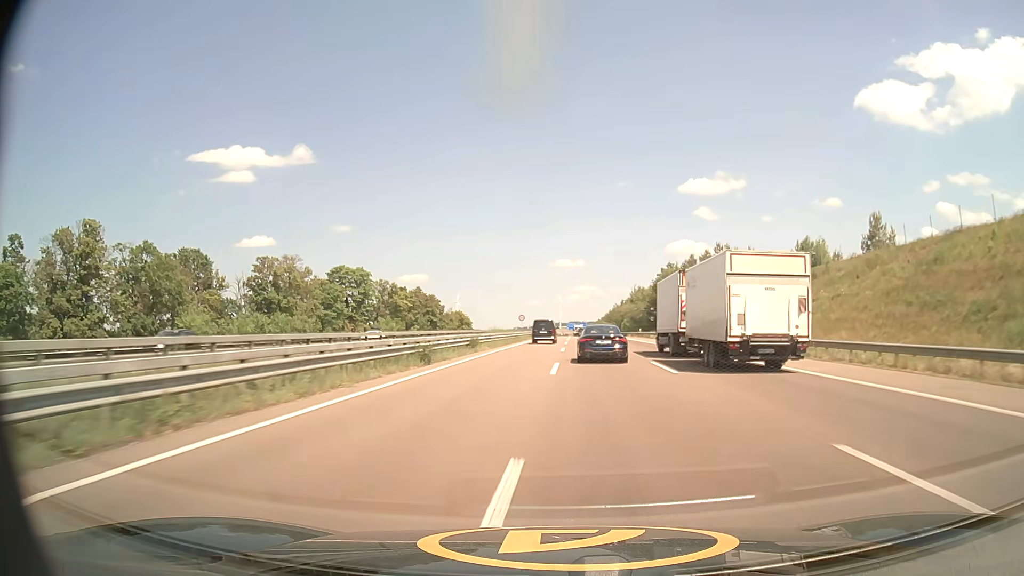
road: motorway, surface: asphalt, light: Day
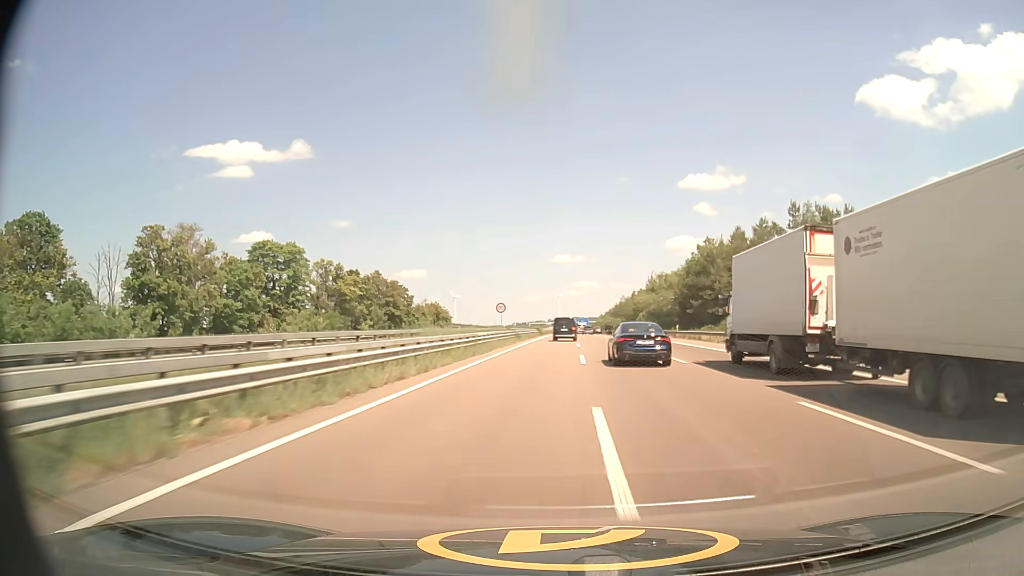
(0.0, +31.9) m; 0°
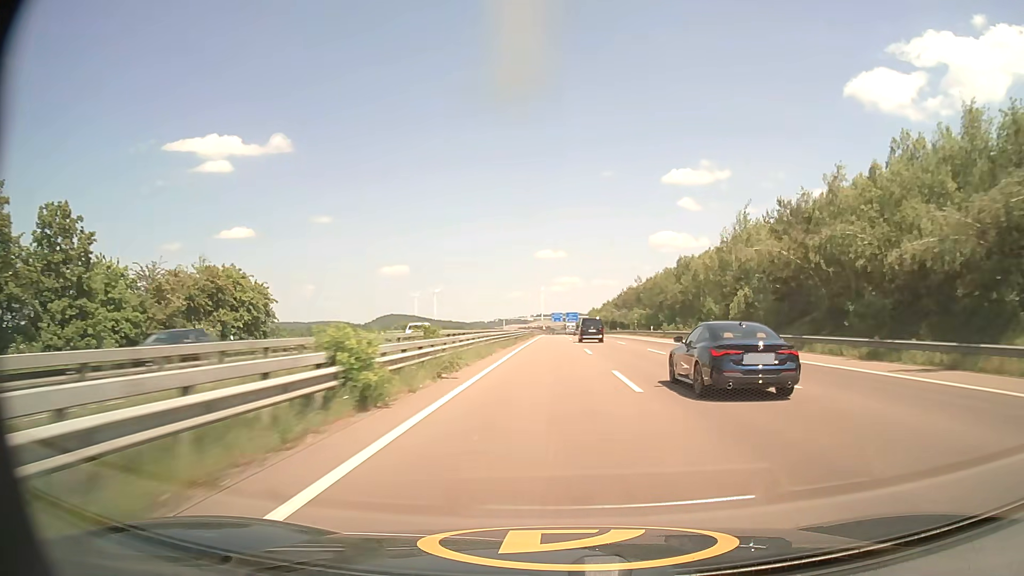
(+1.1, +81.1) m; +2°
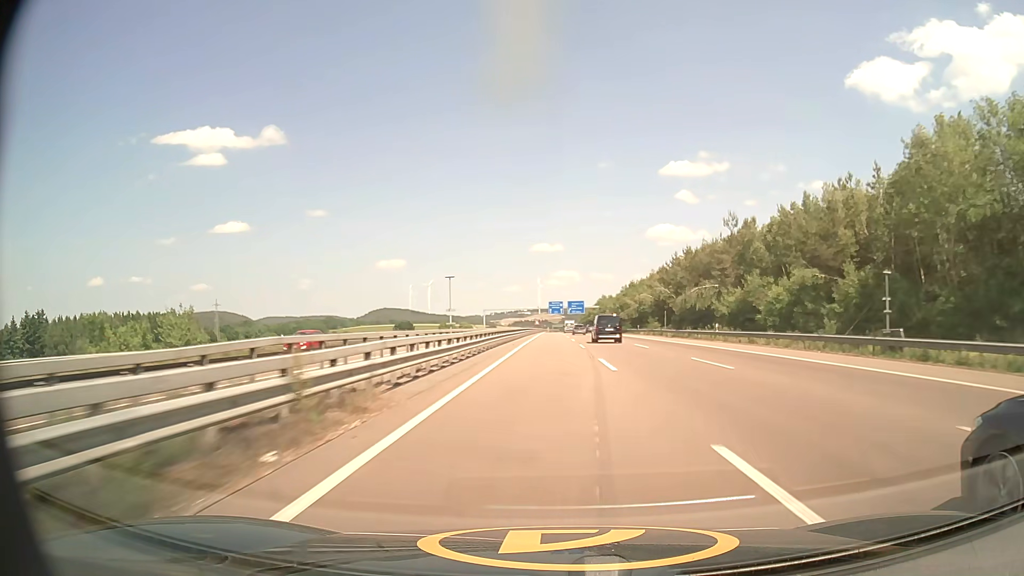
(+0.1, +83.7) m; 0°
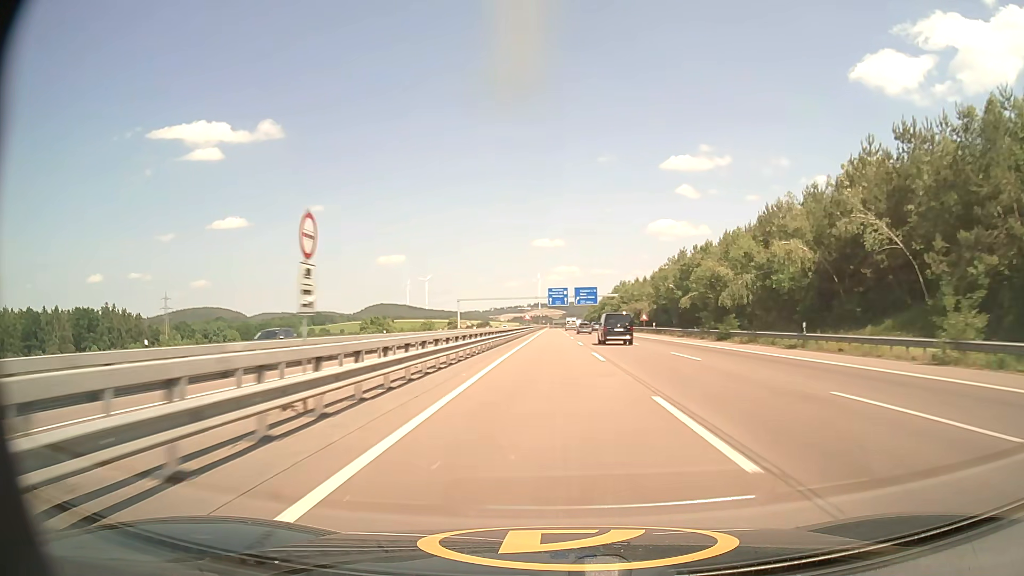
(-0.1, +66.8) m; 0°
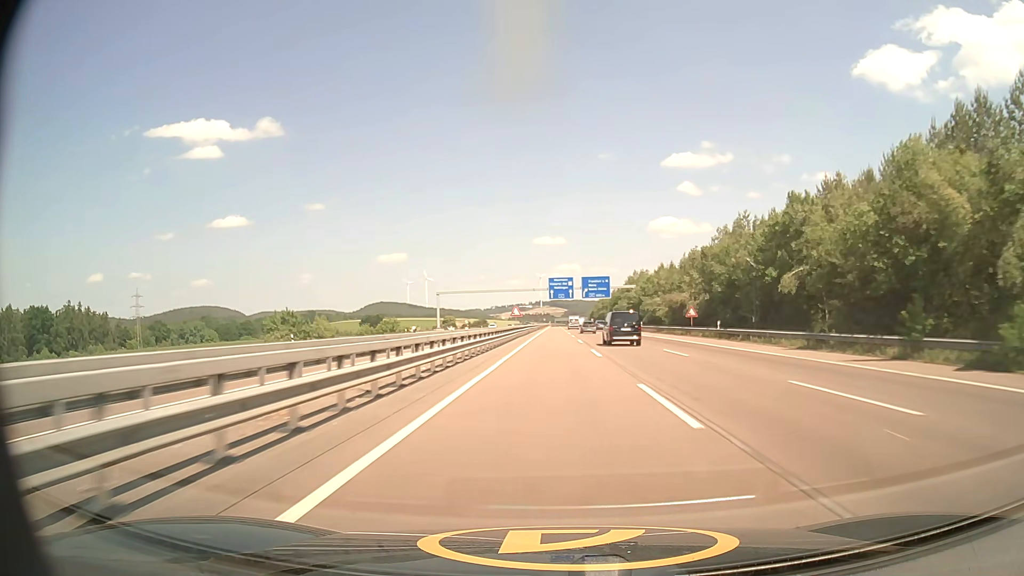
(0.0, +33.1) m; 0°
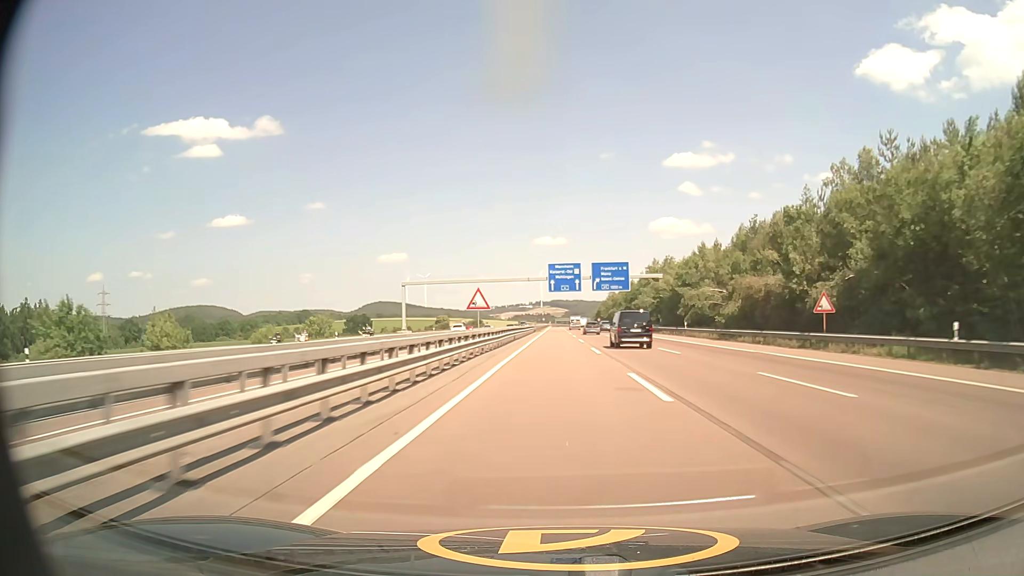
(-0.1, +33.0) m; 0°
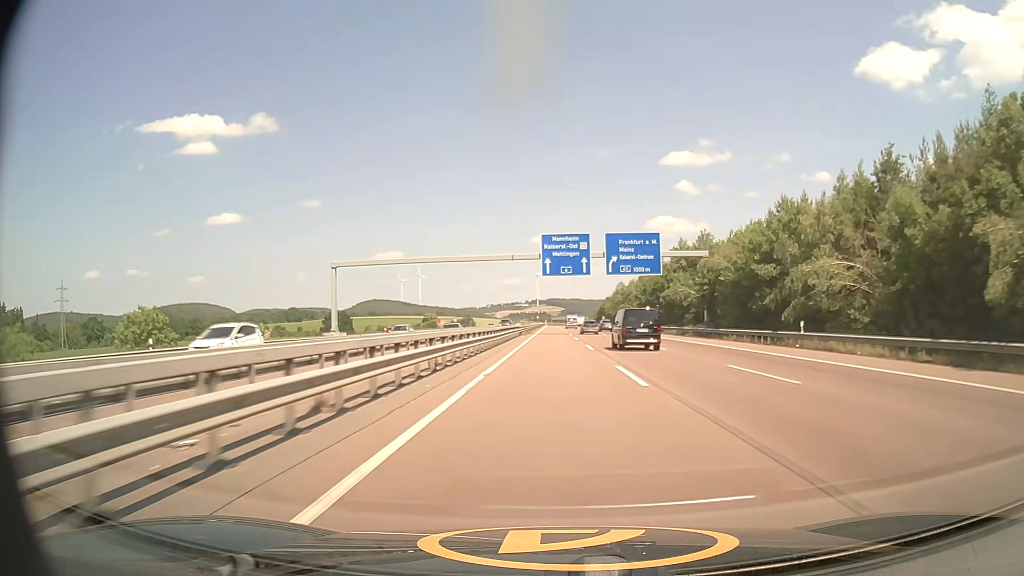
(+0.1, +33.3) m; 0°
(0, +10) (0, +20) (0, +30) (0, +40) (0, +50) (0, +60) (0, +70) (0, +80) (0, +90) (0, +100) m
